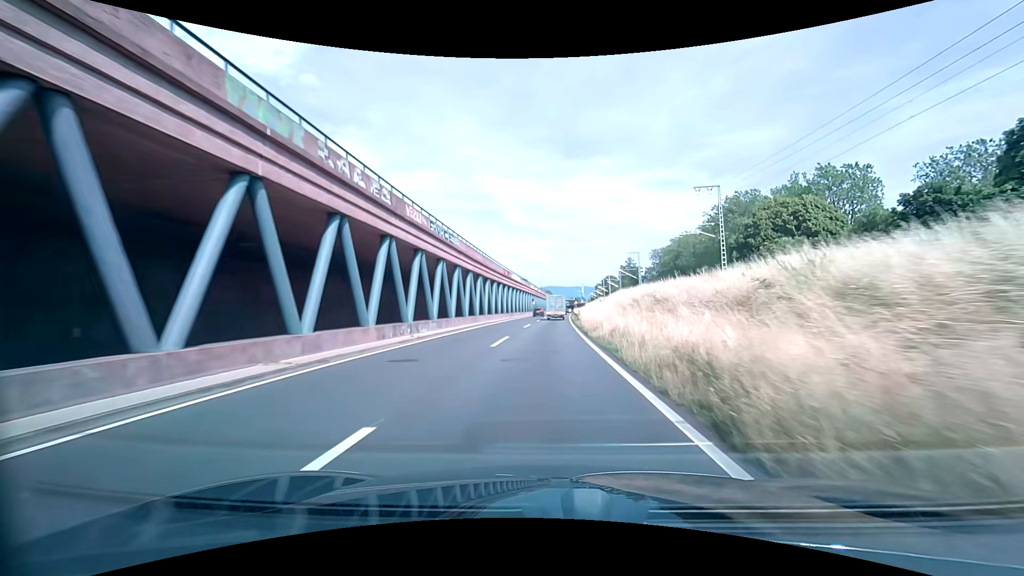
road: trunk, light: Day
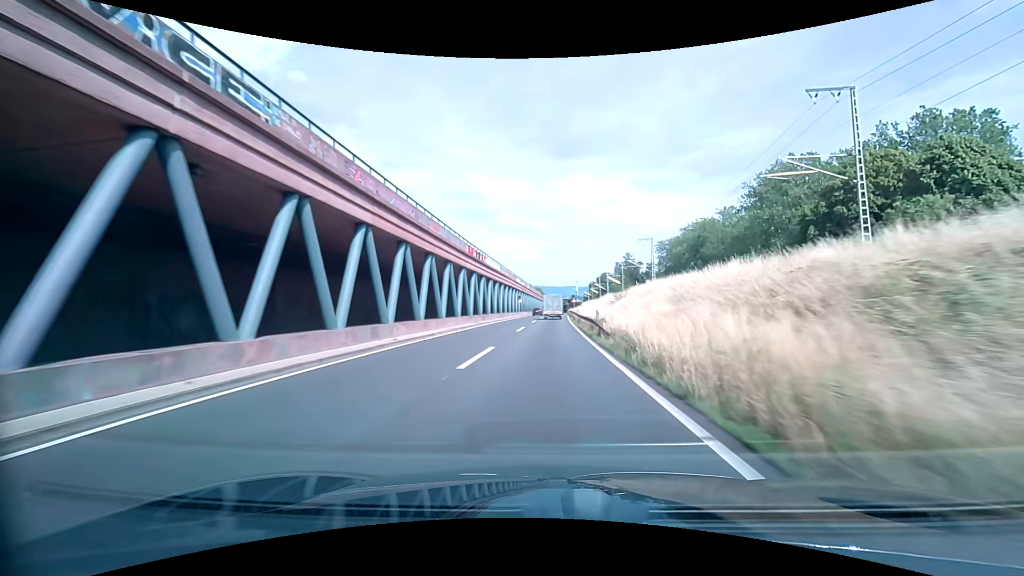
(+0.1, +24.7) m; +1°
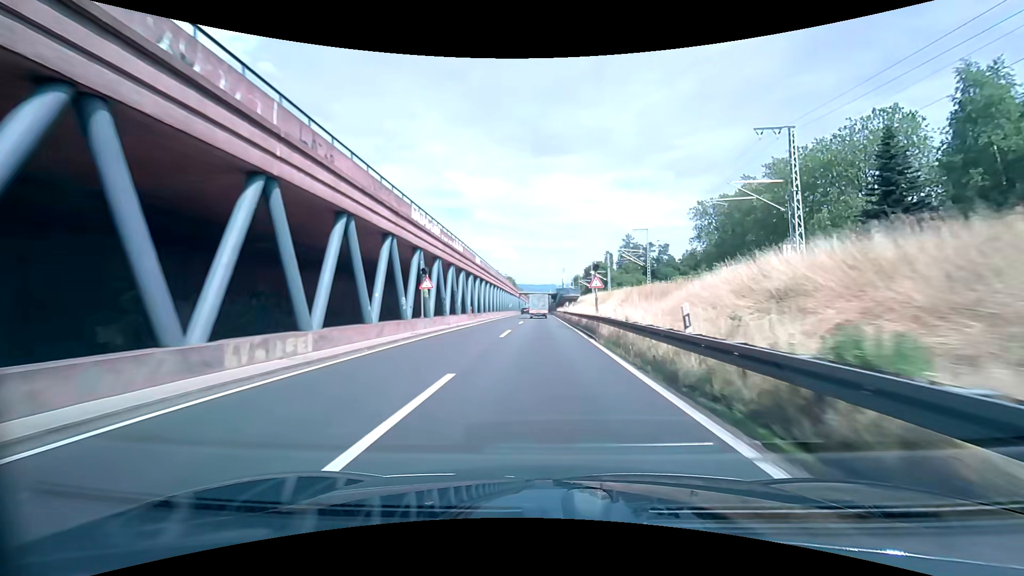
(+0.9, +61.0) m; +2°
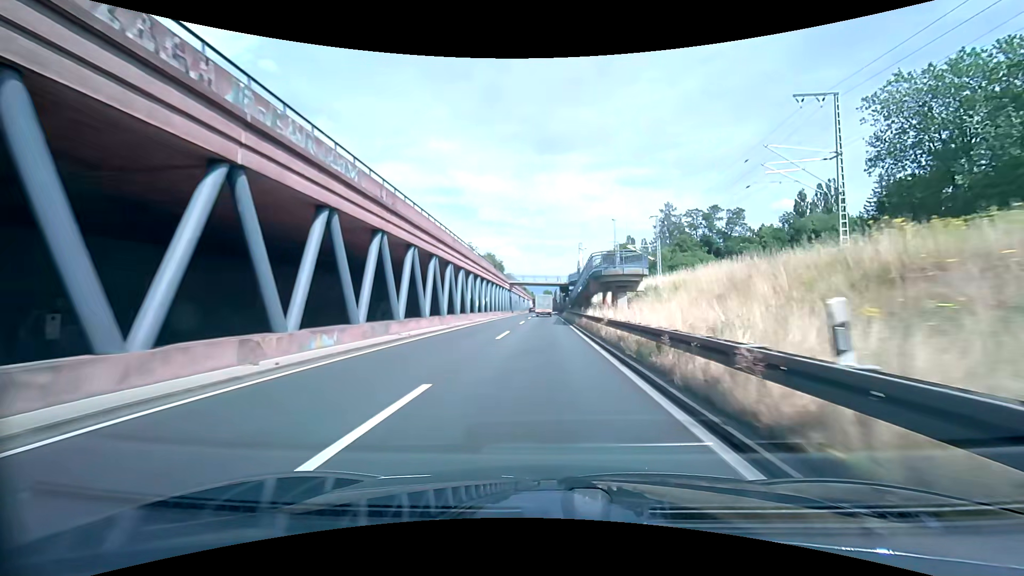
(0.0, +55.1) m; 0°
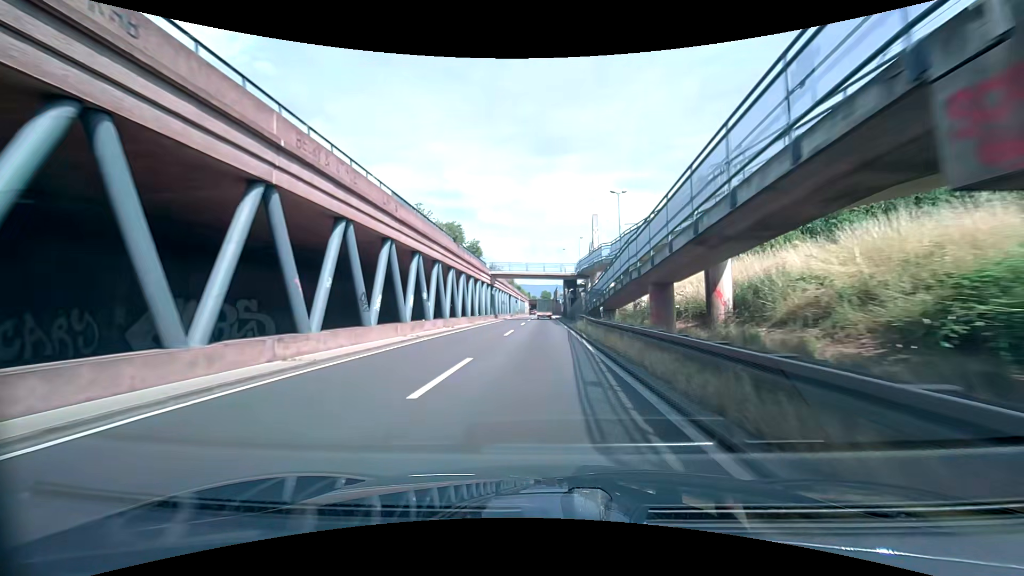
(+0.1, +30.9) m; 0°
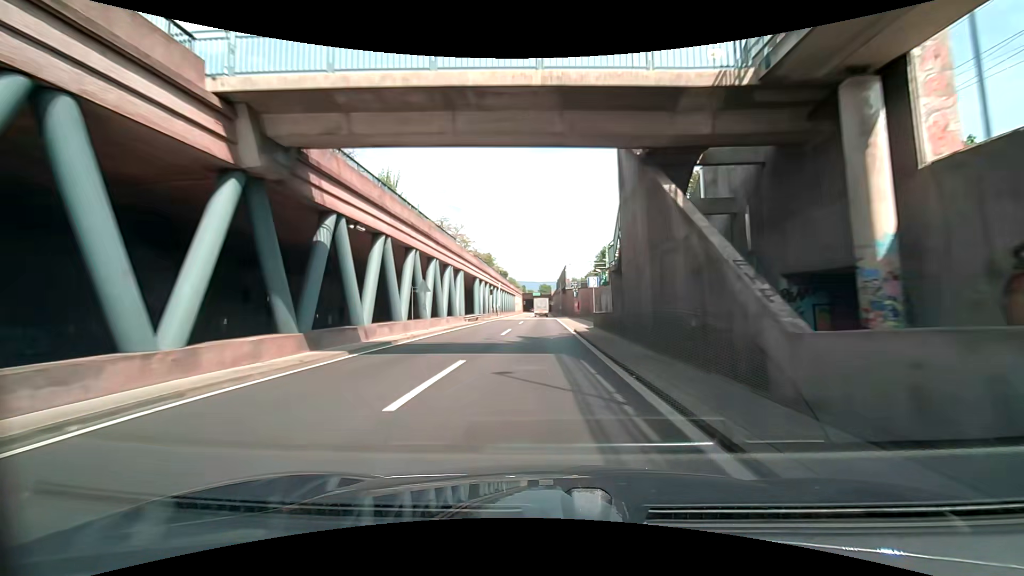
(0.0, +55.3) m; 0°
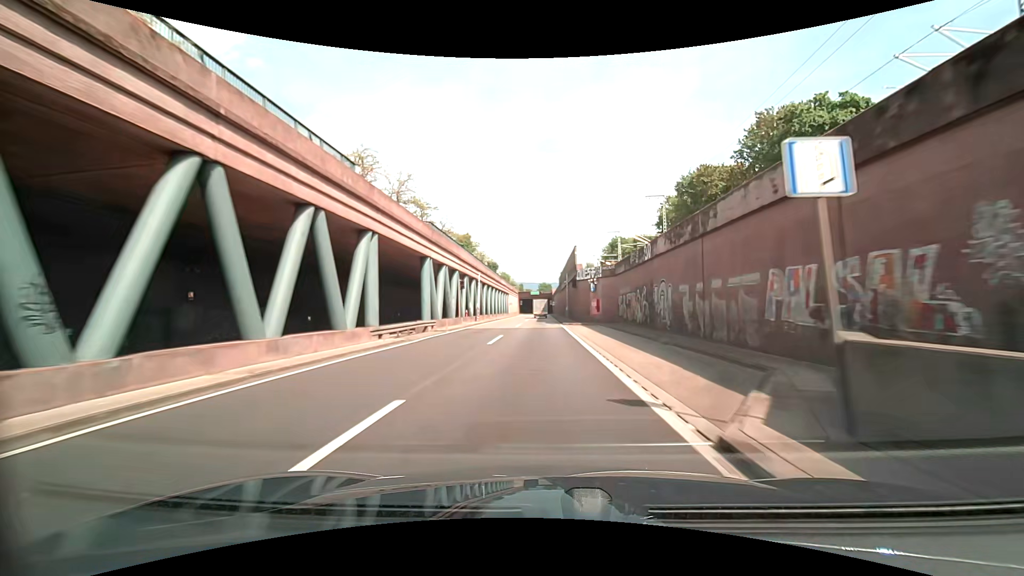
(0.0, +23.4) m; 0°
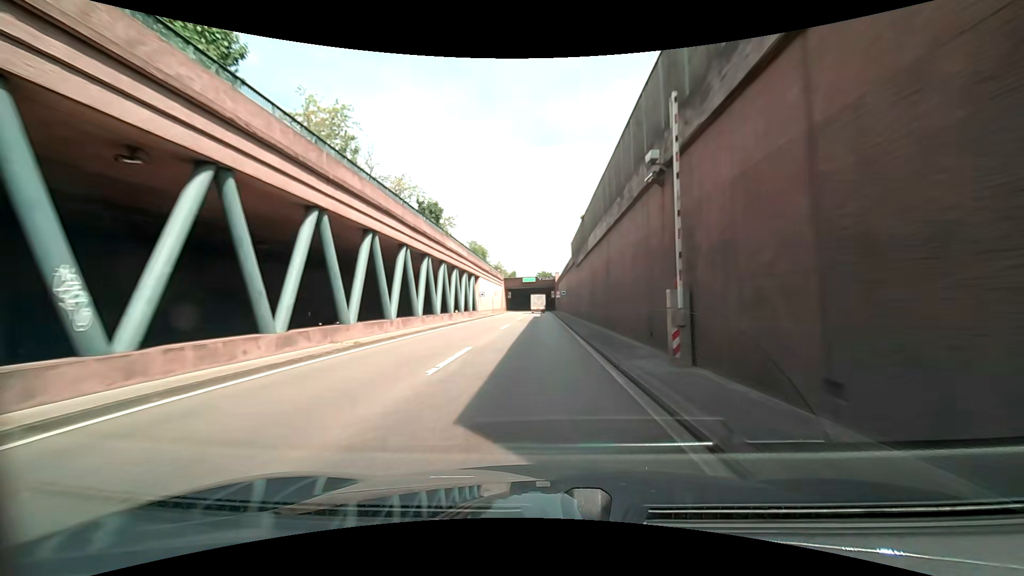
(0.0, +47.9) m; 0°
(0, +10) (0, +20) (0, +30) (0, +40) (0, +50) (0, +60) (0, +70) (0, +80) (-1, +90) (-1, +100) m
